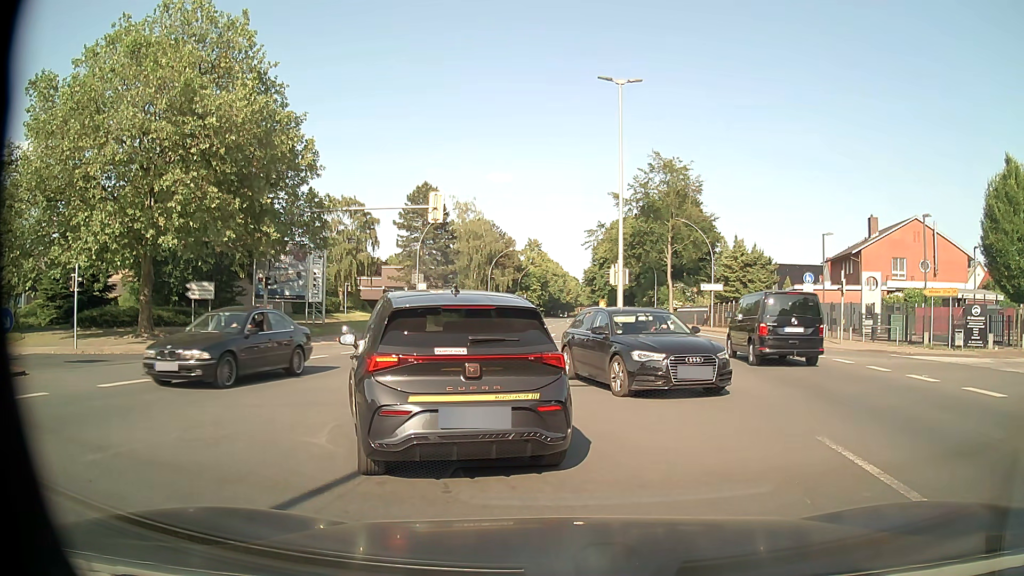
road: primary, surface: asphalt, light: Day
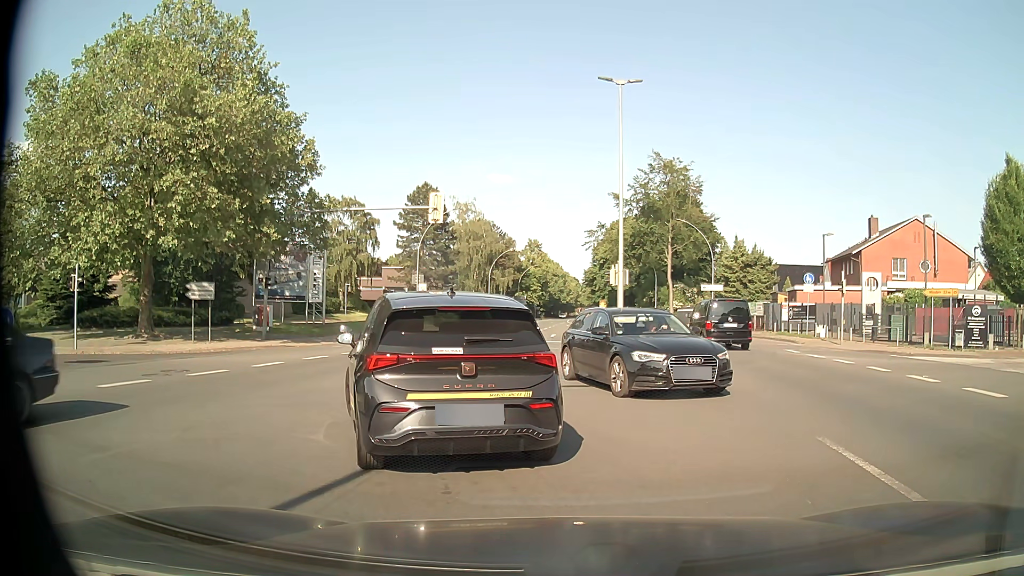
(0.0, 0.0) m; 0°
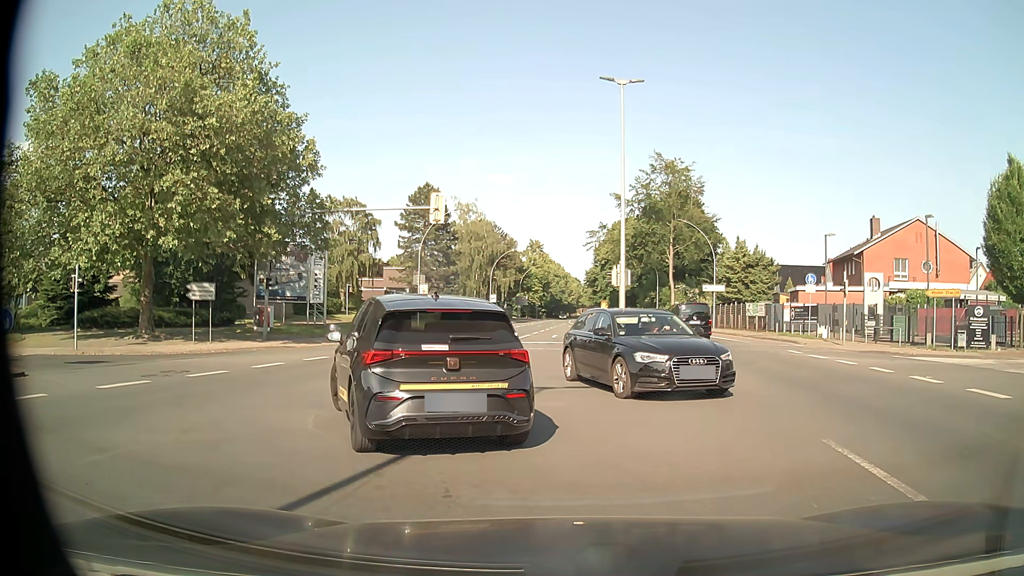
(0.0, 0.0) m; 0°
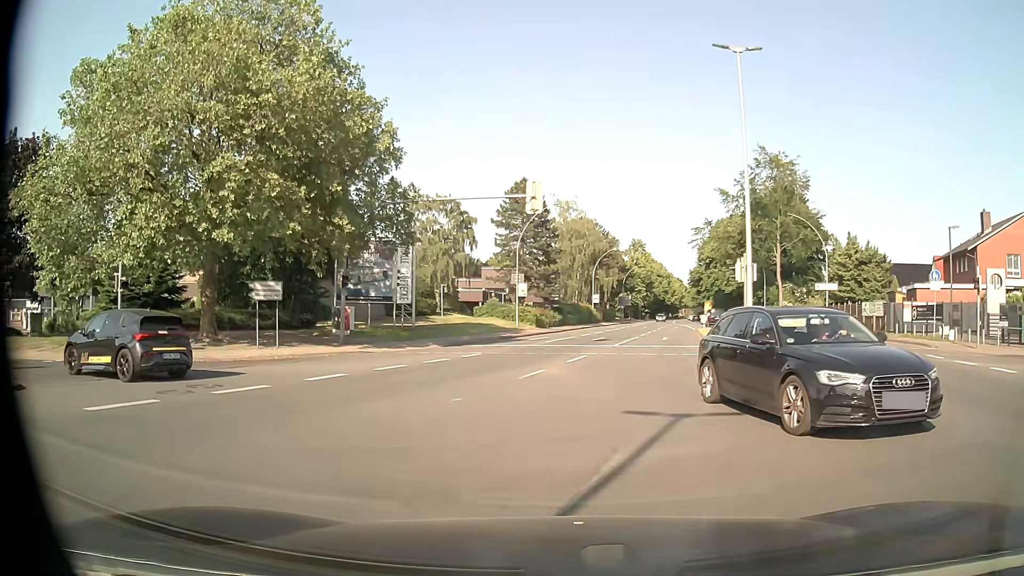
(-0.2, +3.5) m; -7°
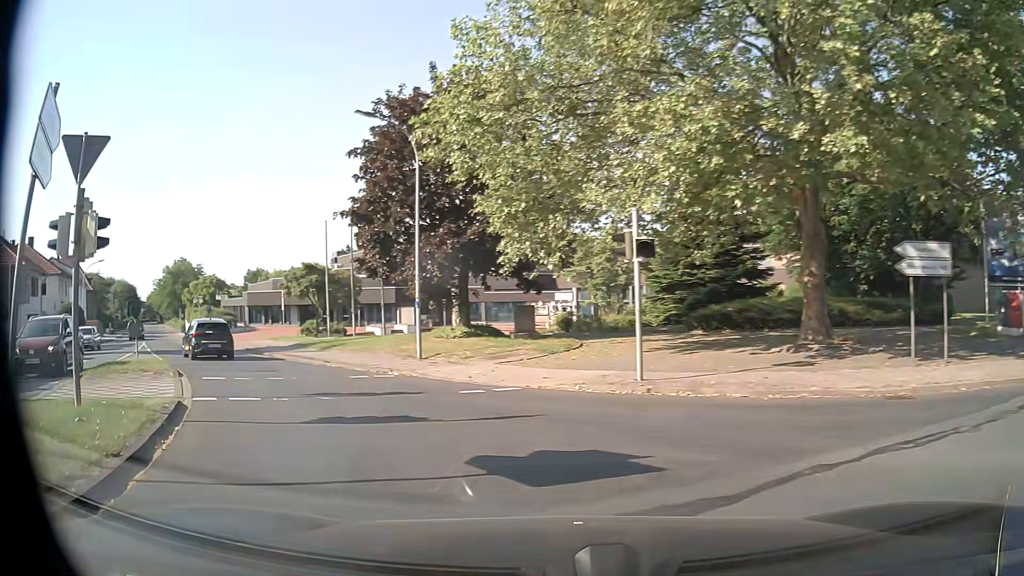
(-5.5, +11.2) m; -51°
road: unclassified
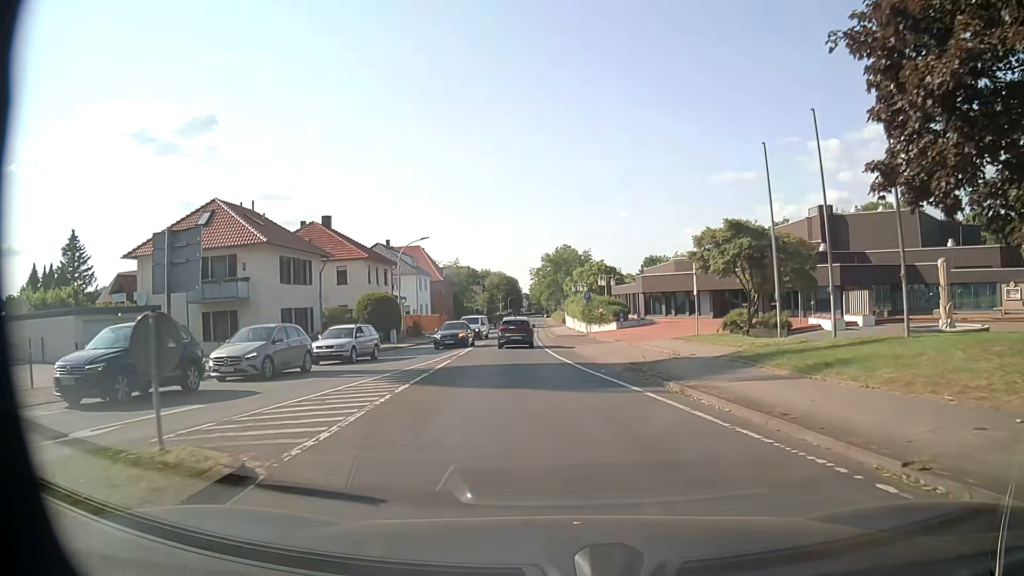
(-6.5, +16.2) m; -34°
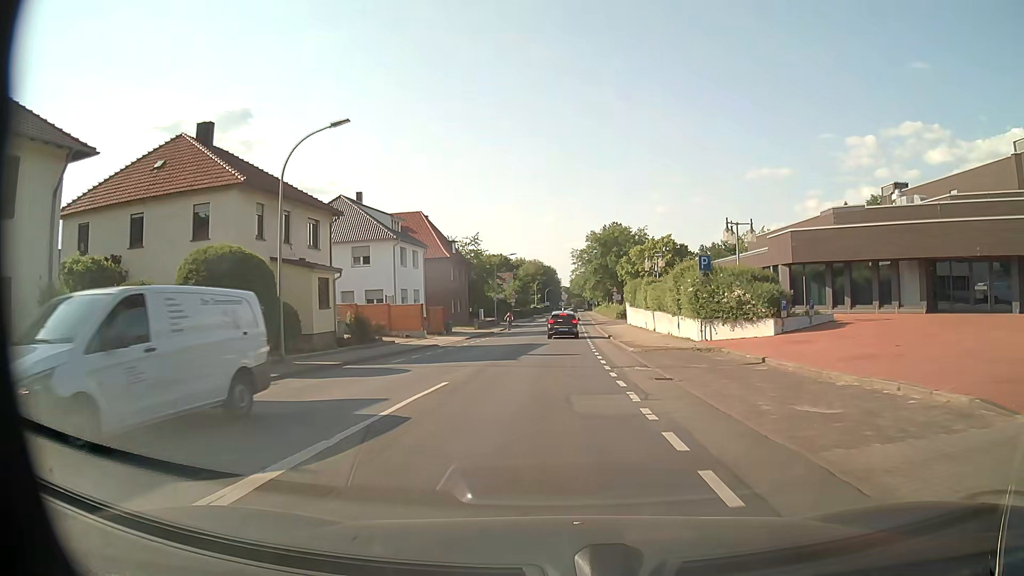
(-1.7, +29.9) m; -4°
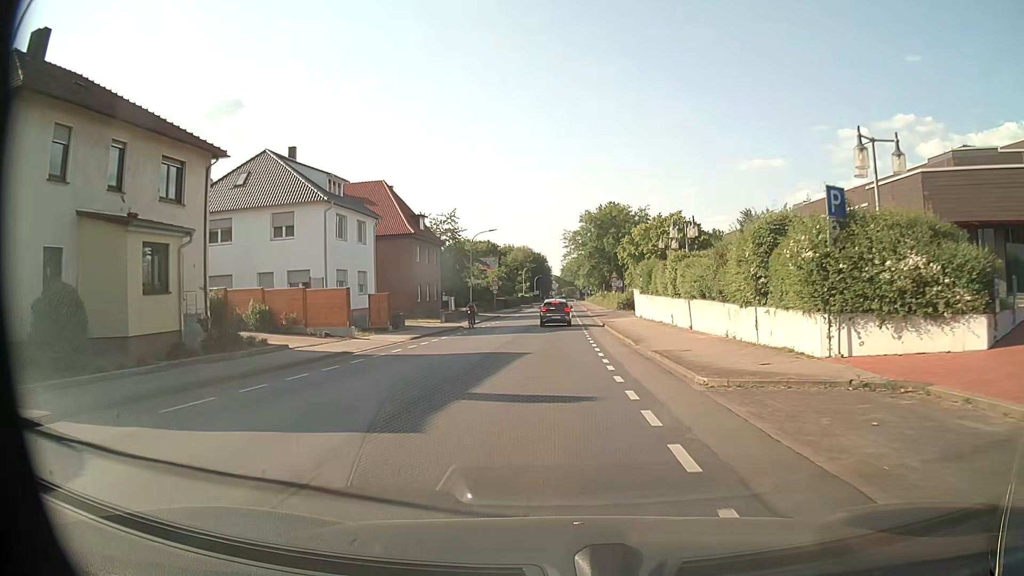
(+0.1, +13.3) m; +1°
(0, +10) (0, +20) (0, +30) (0, +40) (0, +50) (0, +60) (+1, +70) (+1, +80) (+1, +90) (+1, +100) m
